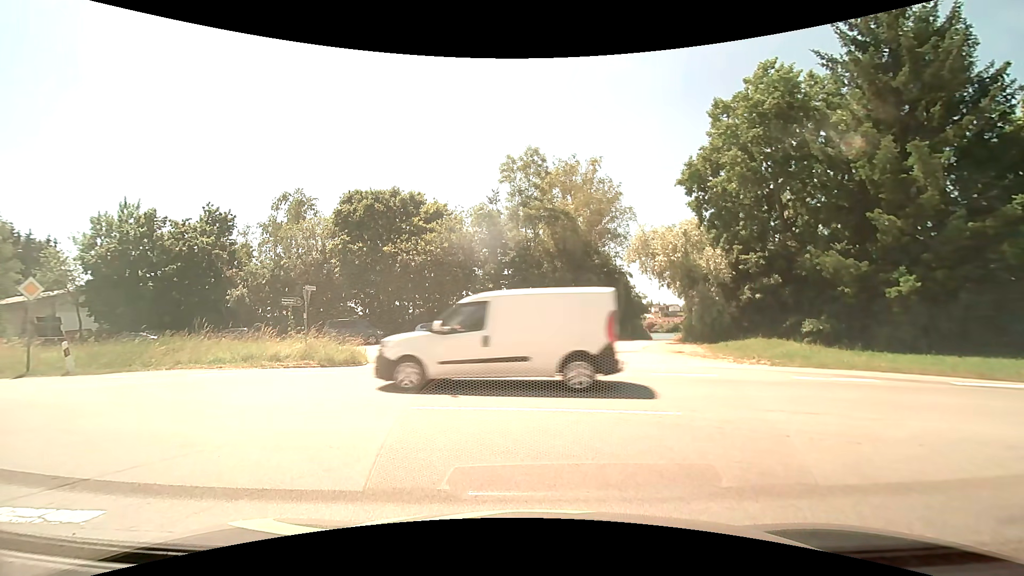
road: tertiary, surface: asphalt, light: Day
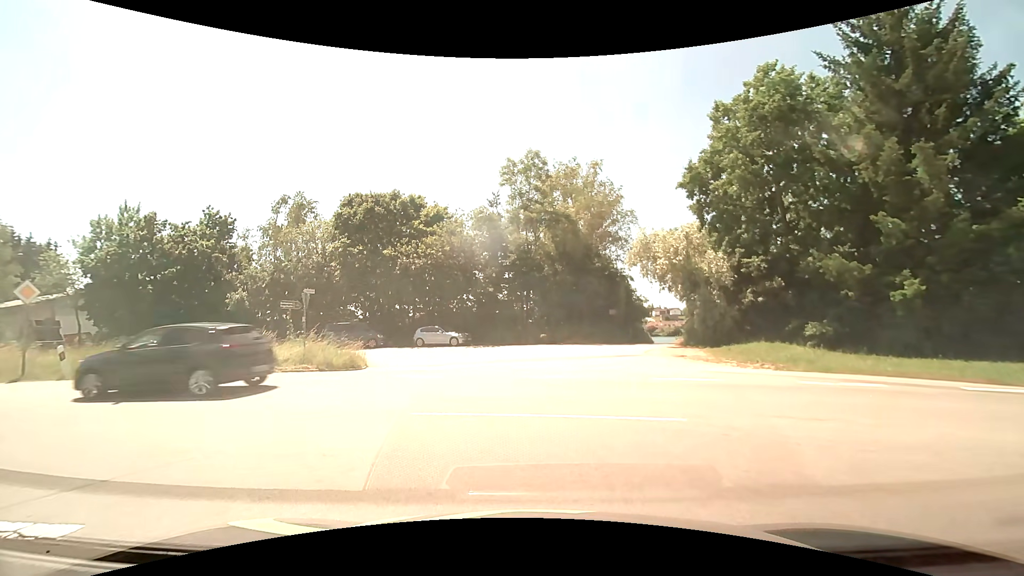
(0.0, +0.2) m; 0°
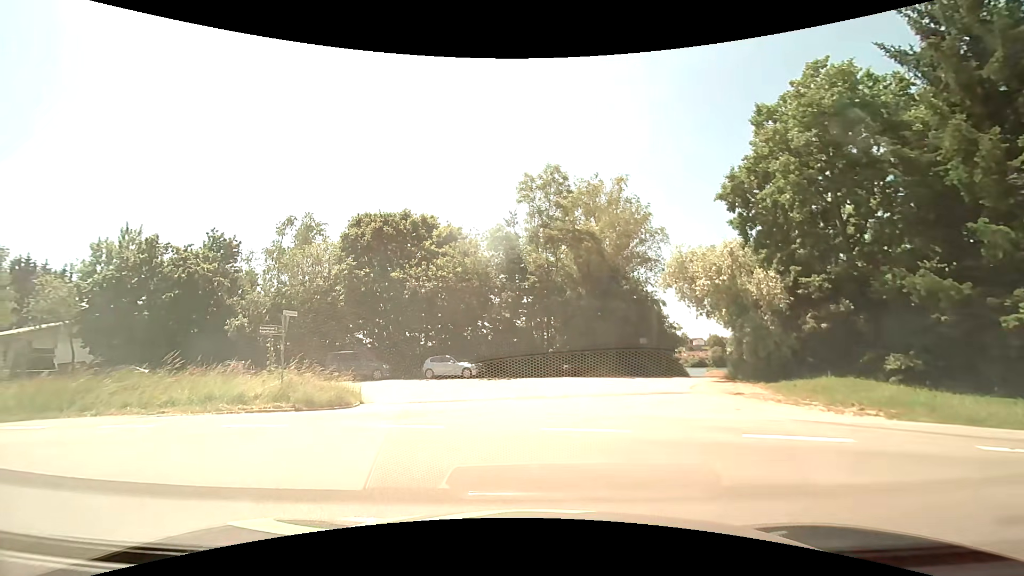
(0.0, +3.6) m; -1°
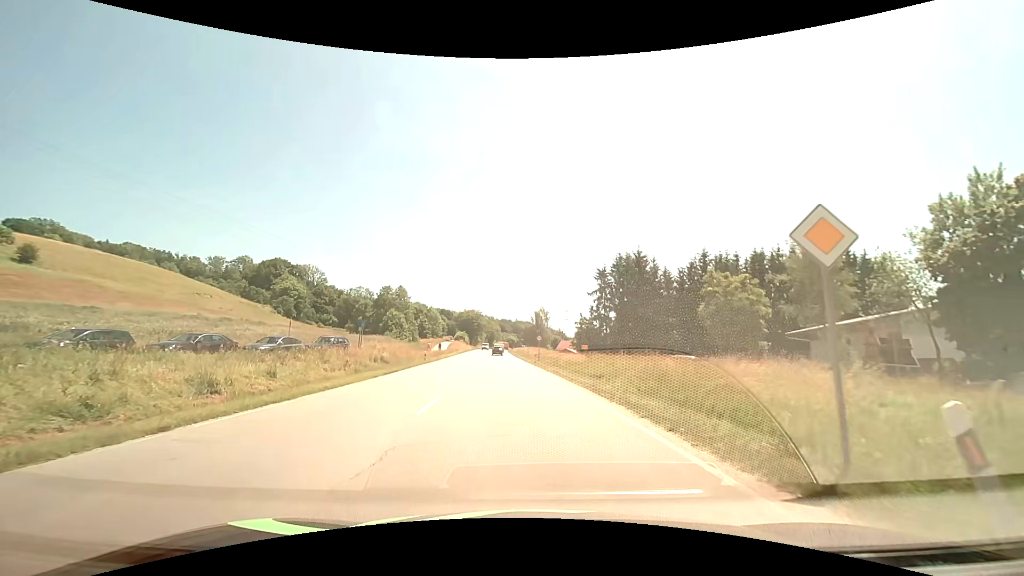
(-8.7, +9.8) m; -79°
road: primary
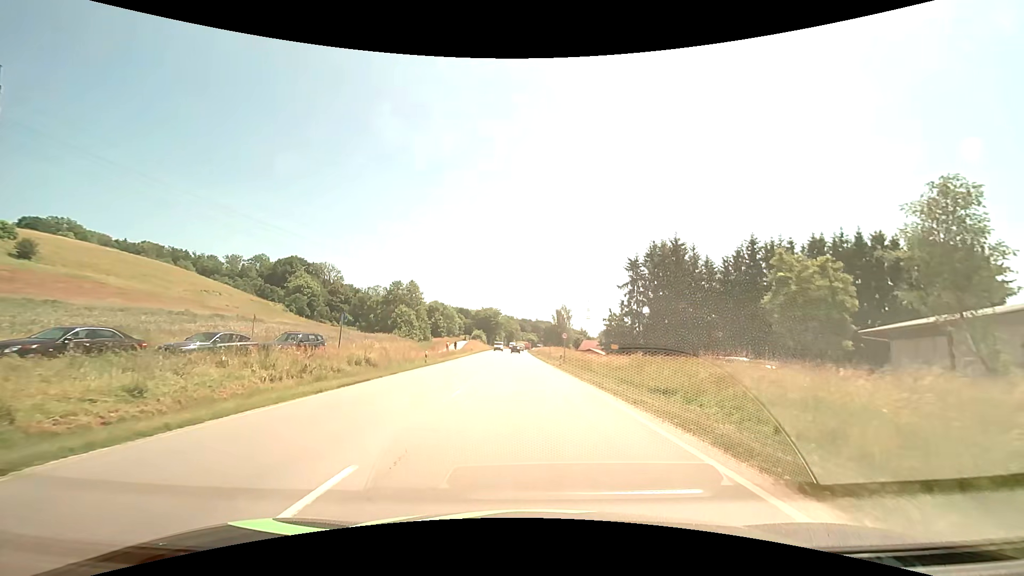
(-0.3, +9.0) m; -2°
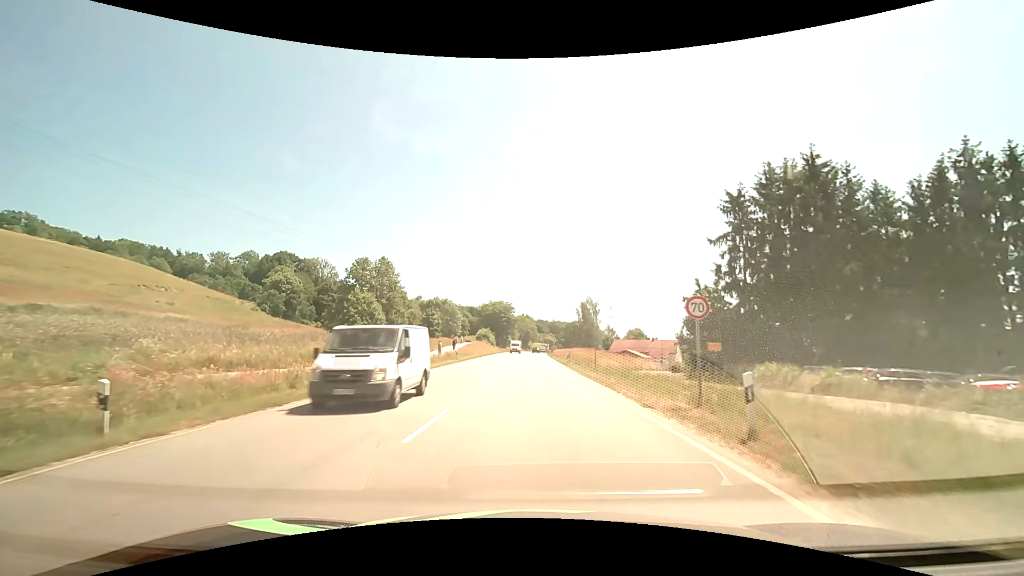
(-0.8, +31.1) m; -2°
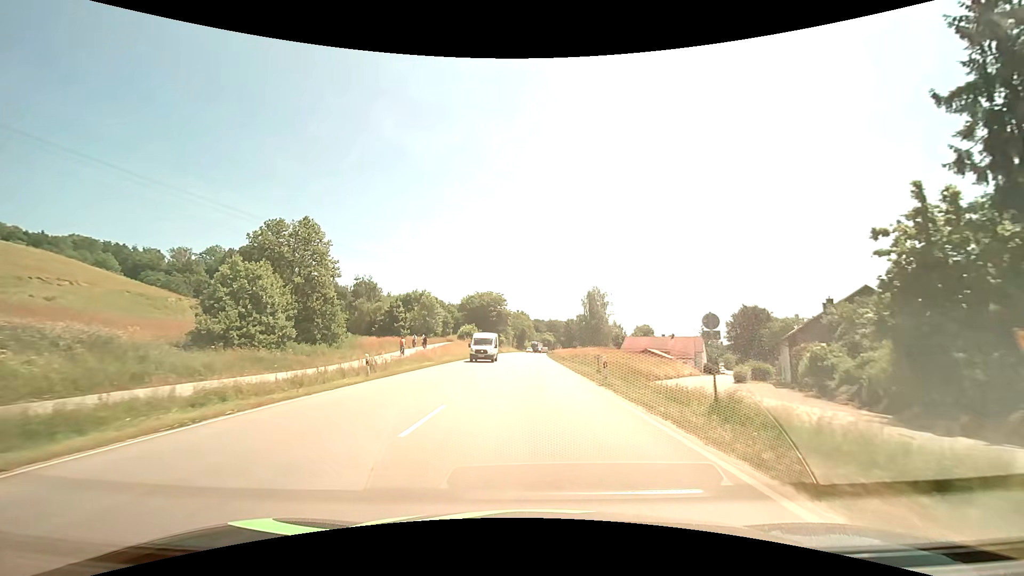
(+0.1, +23.8) m; 0°
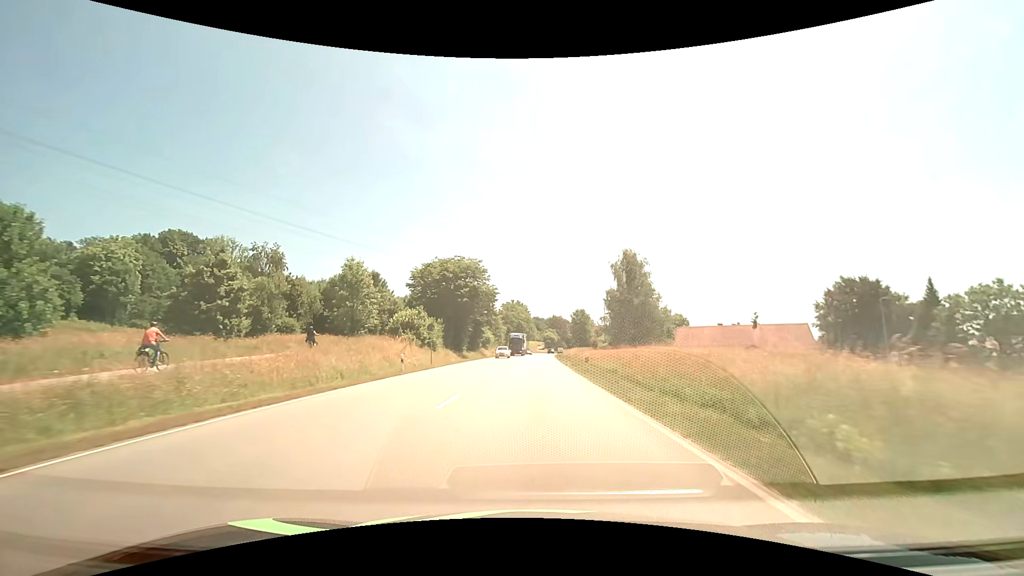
(0.0, +44.5) m; 0°
